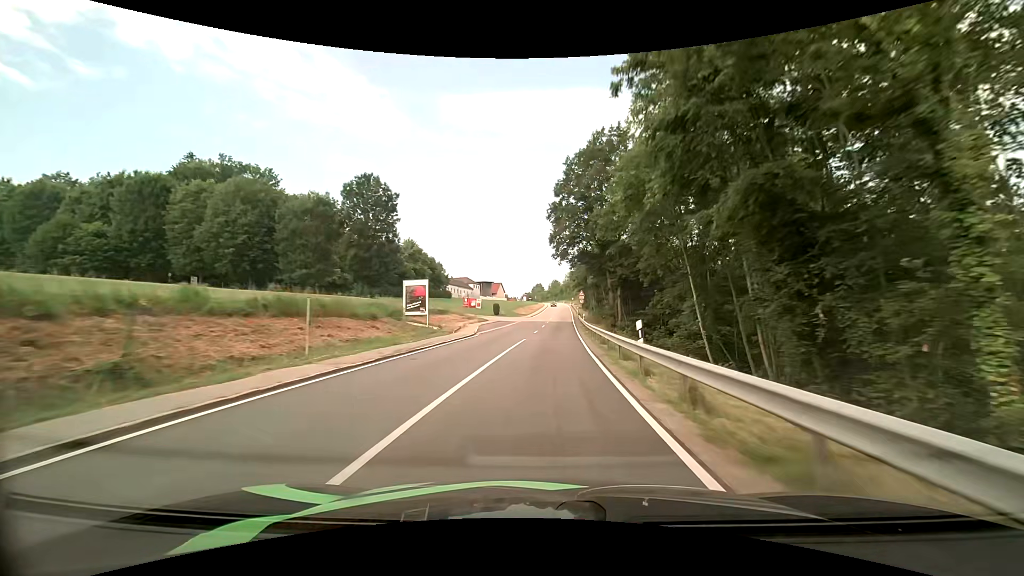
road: tertiary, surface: asphalt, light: Day
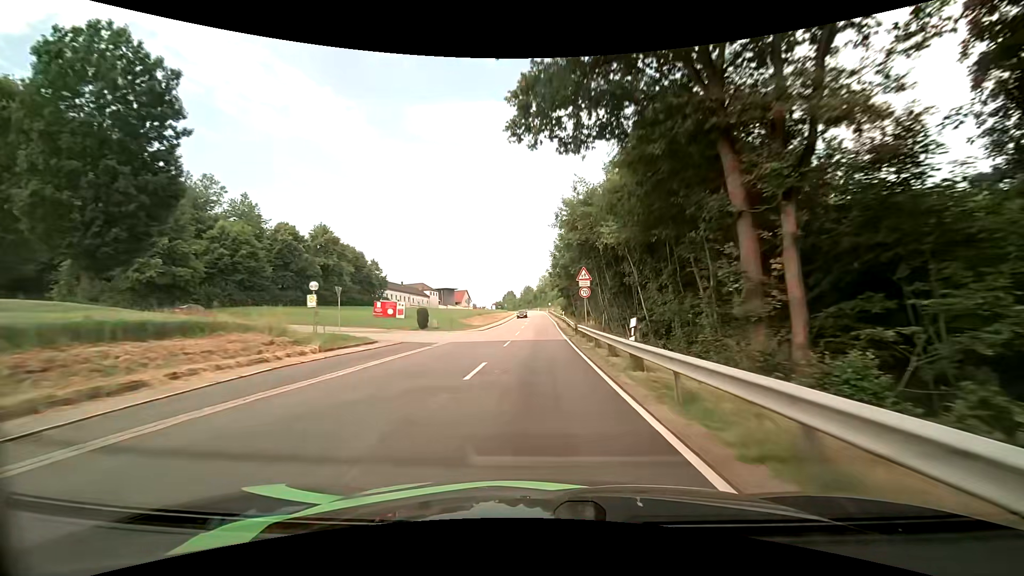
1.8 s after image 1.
(+1.4, +36.4) m; +4°
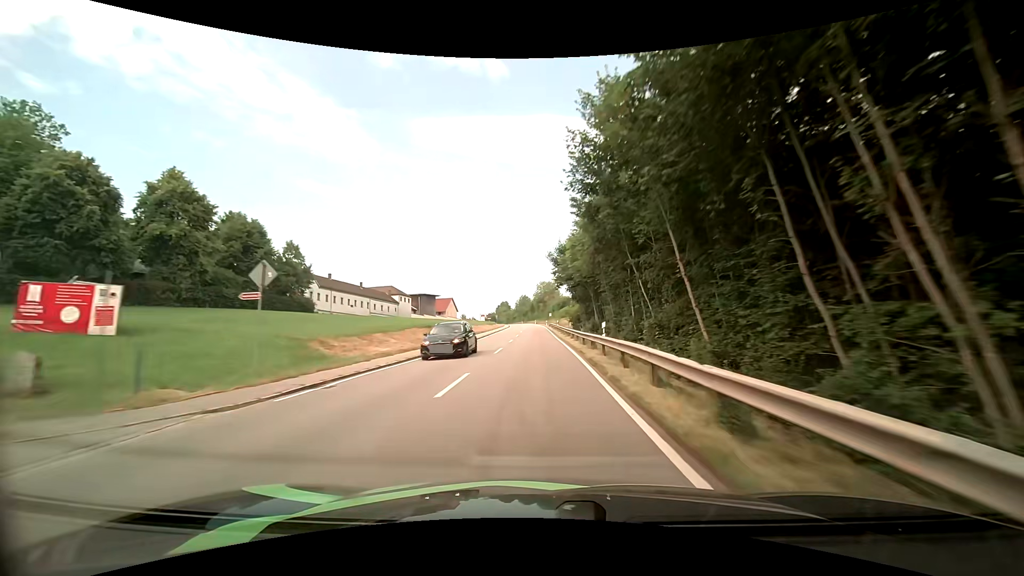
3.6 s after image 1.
(0.0, +37.9) m; 0°
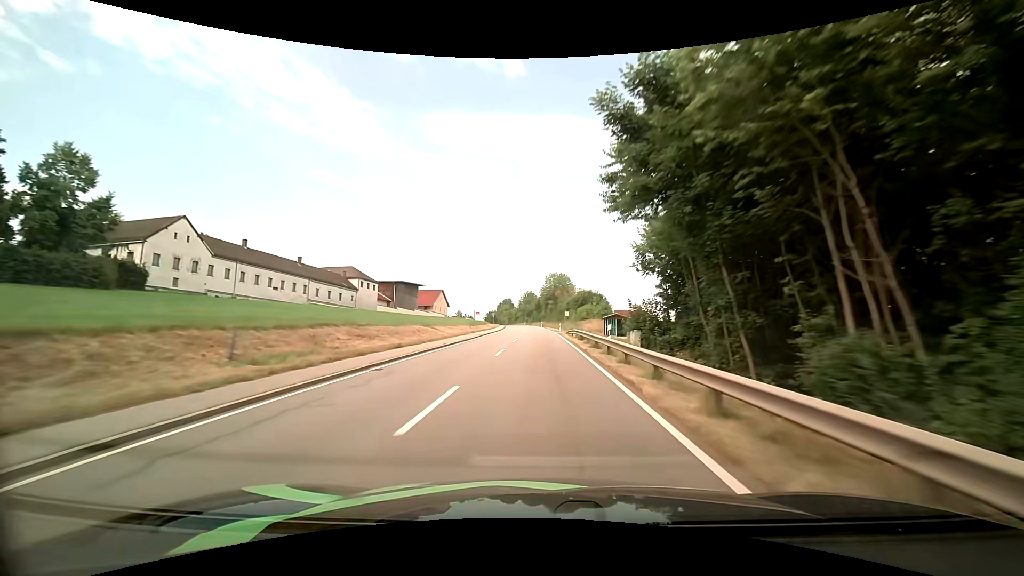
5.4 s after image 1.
(-0.4, +39.3) m; -1°
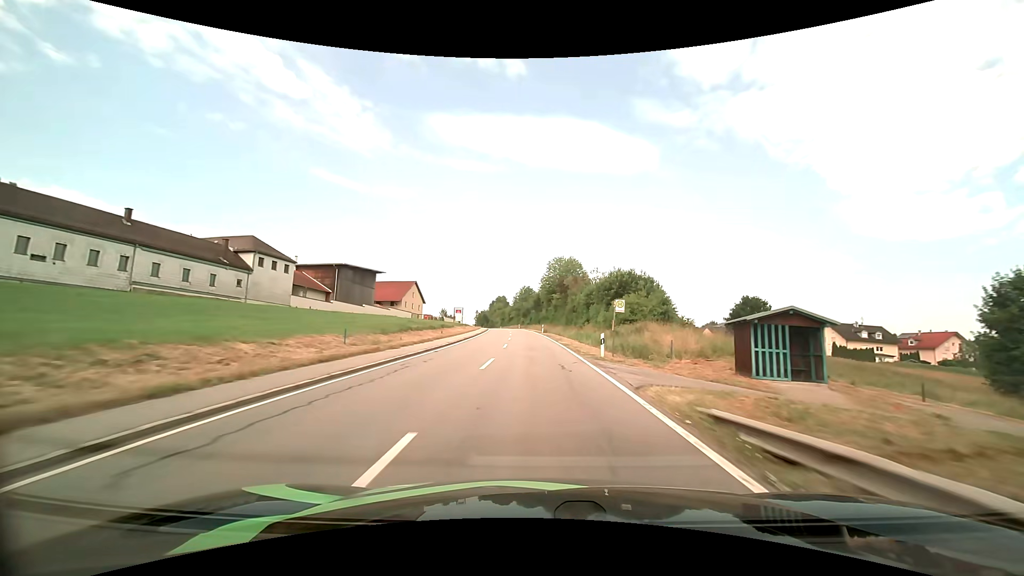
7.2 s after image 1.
(0.0, +40.4) m; 0°
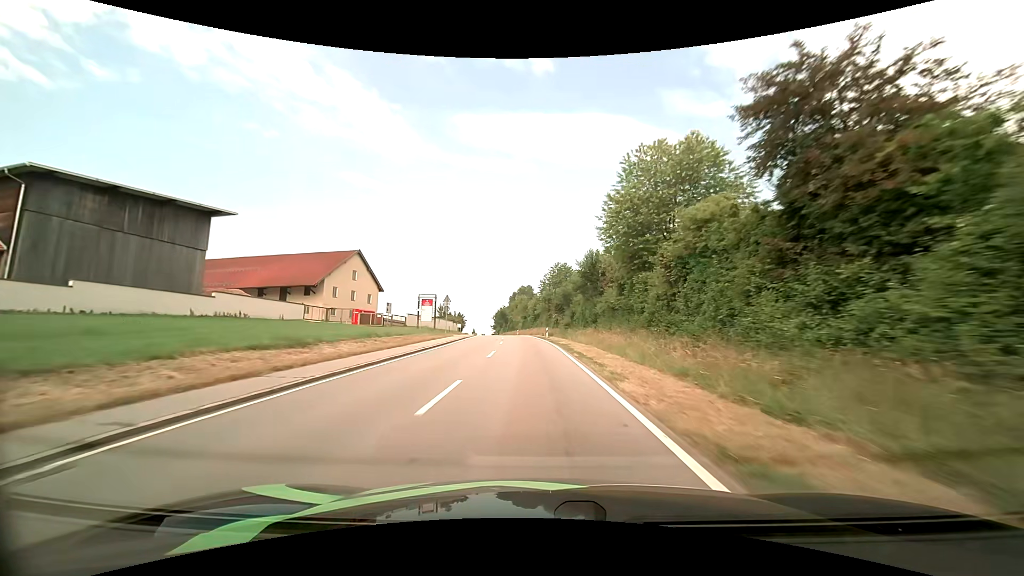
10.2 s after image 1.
(-1.9, +67.6) m; -4°
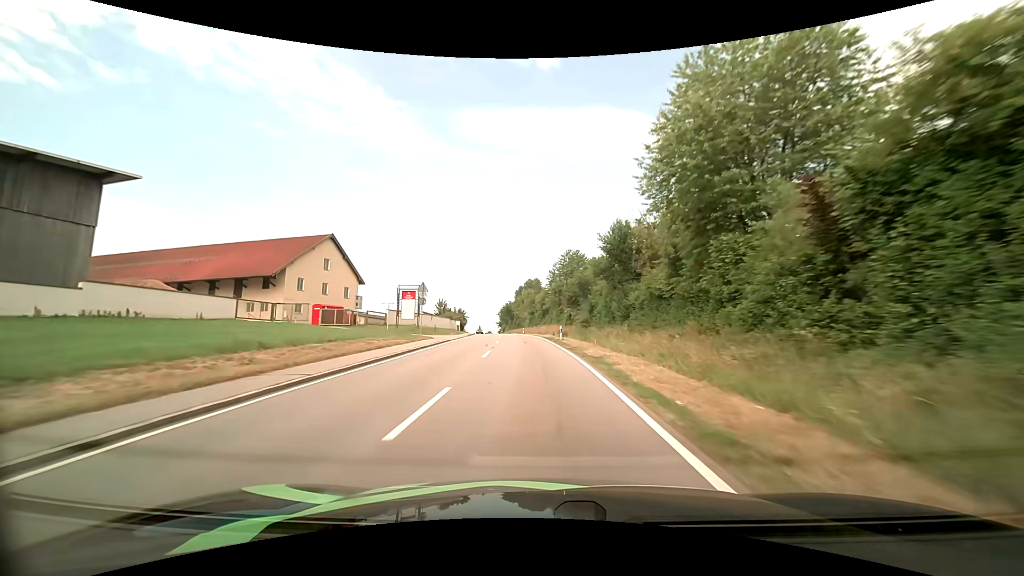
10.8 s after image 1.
(-0.1, +13.5) m; -1°
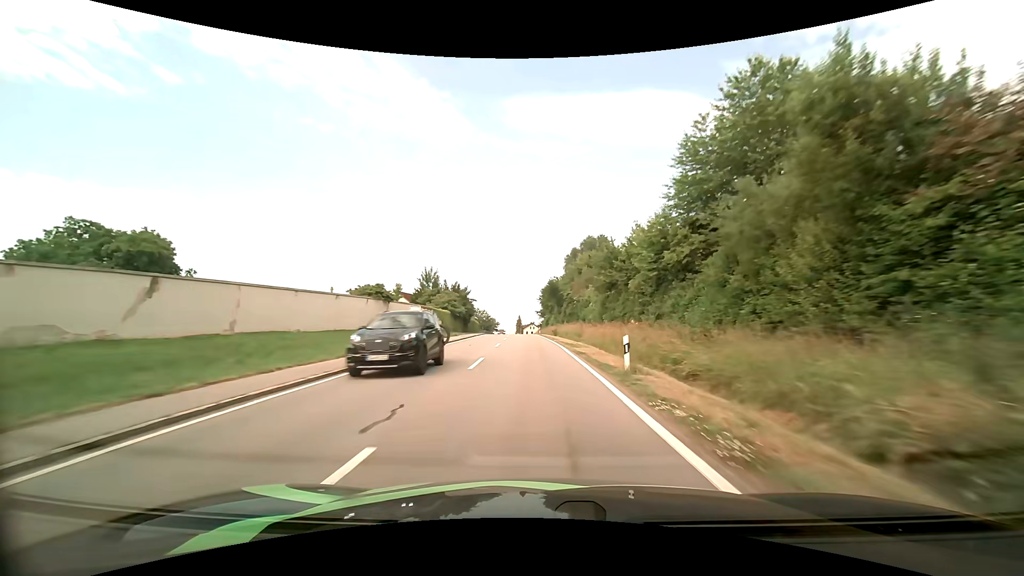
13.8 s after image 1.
(-3.6, +64.4) m; -6°
(0, +10) (0, +20) (0, +30) (-1, +40) (-1, +50) (-1, +60) (-2, +70) (-2, +80) (-3, +90) (-4, +100) m
